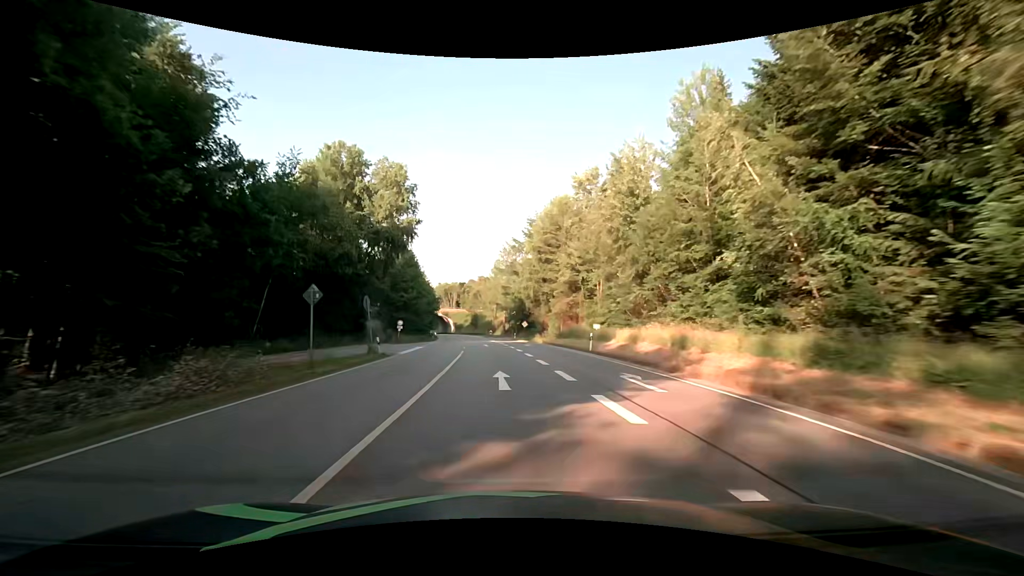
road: primary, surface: asphalt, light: Day
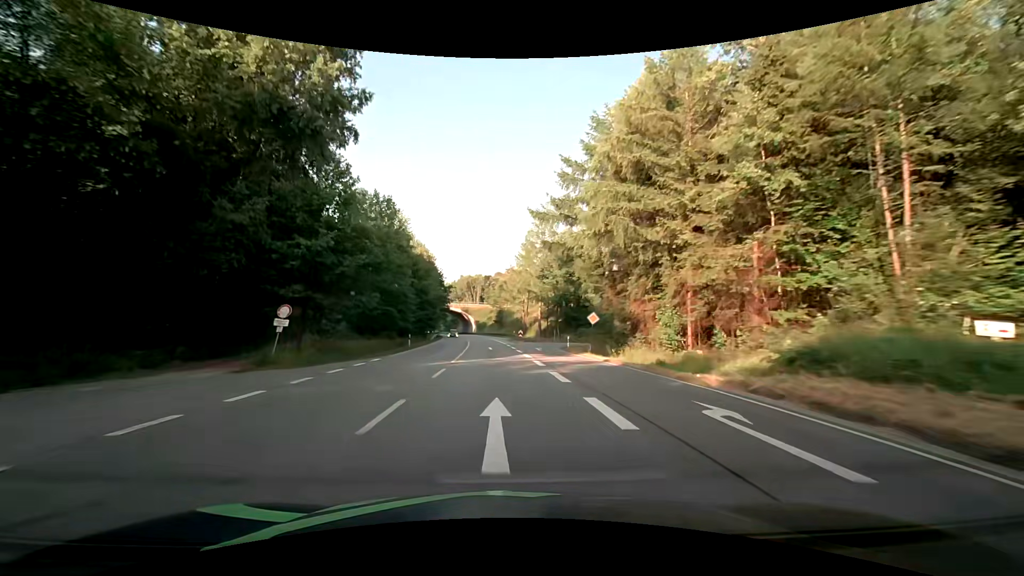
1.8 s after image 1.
(-1.3, +36.3) m; -4°
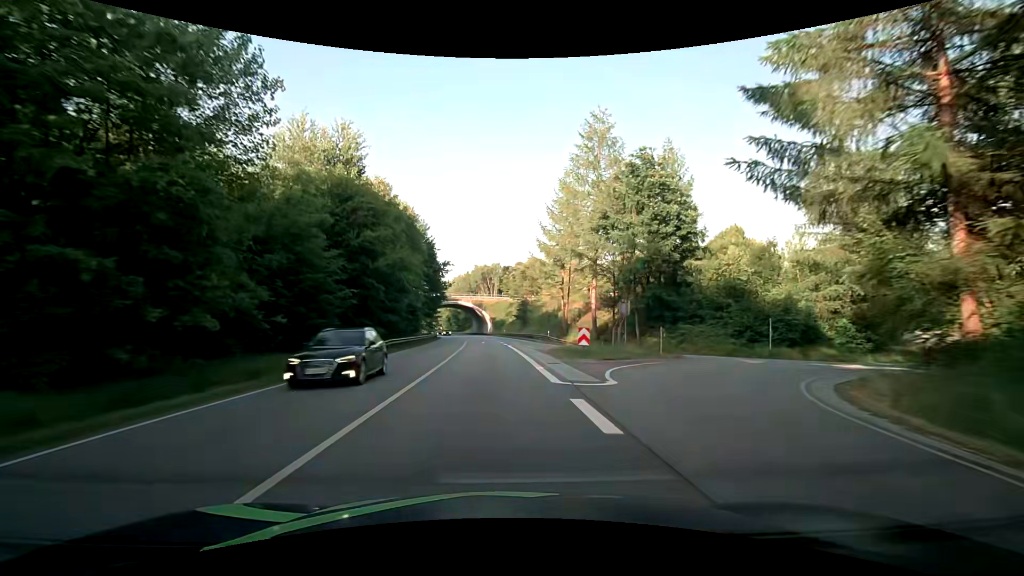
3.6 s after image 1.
(-0.9, +36.3) m; -2°
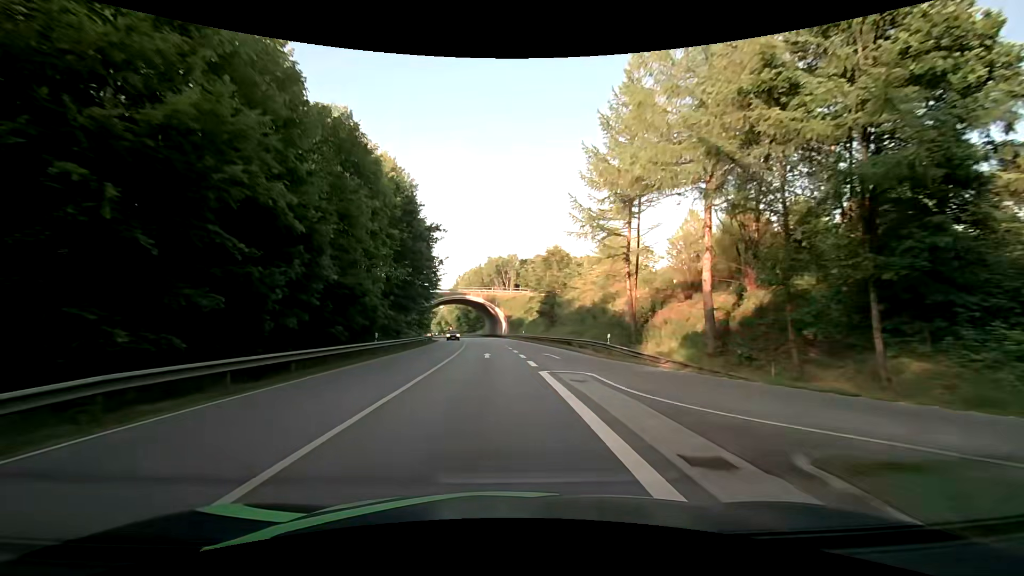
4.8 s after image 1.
(-0.6, +24.2) m; -3°
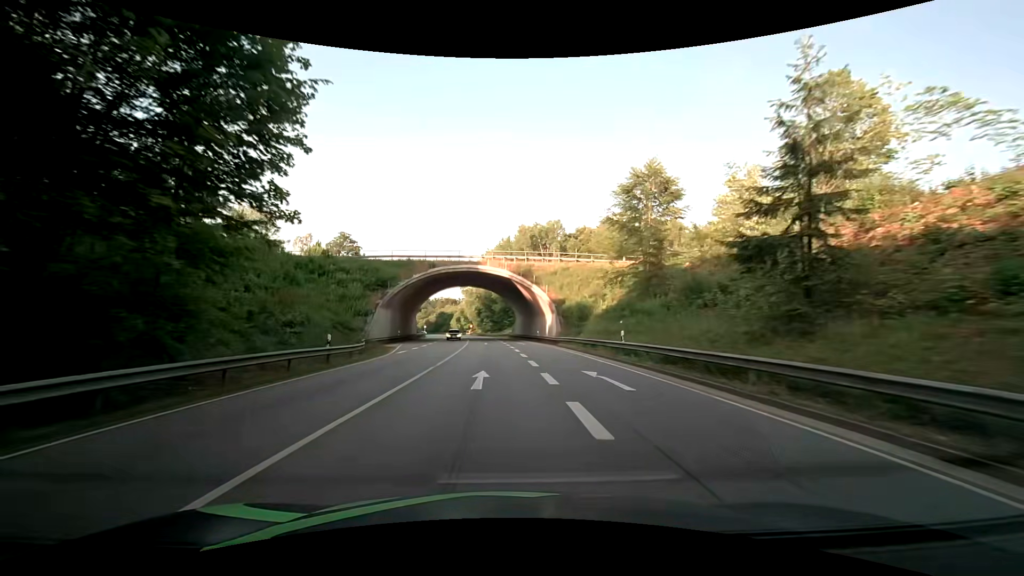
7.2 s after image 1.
(-1.0, +48.4) m; -3°
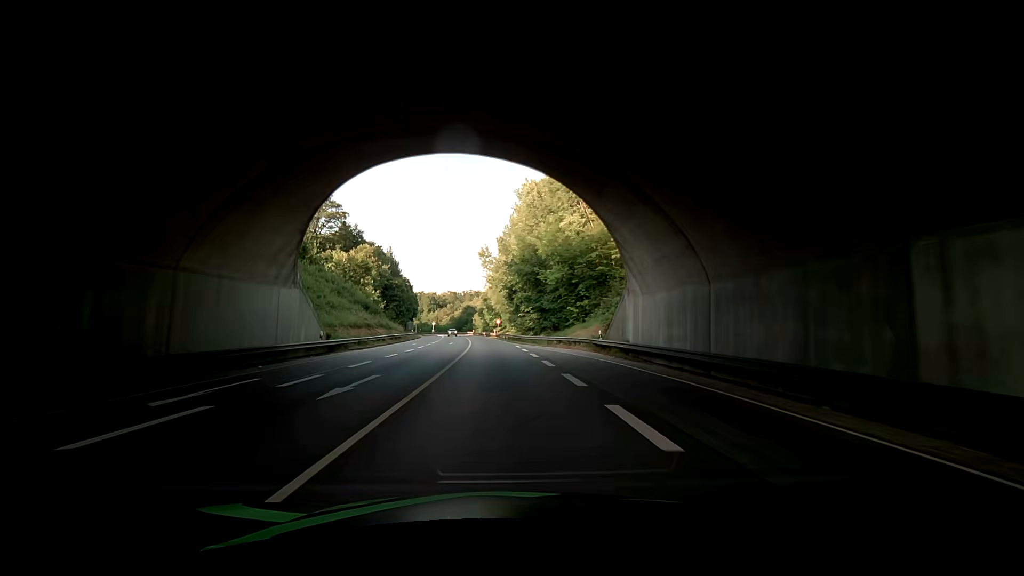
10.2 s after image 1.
(-2.5, +60.3) m; -4°
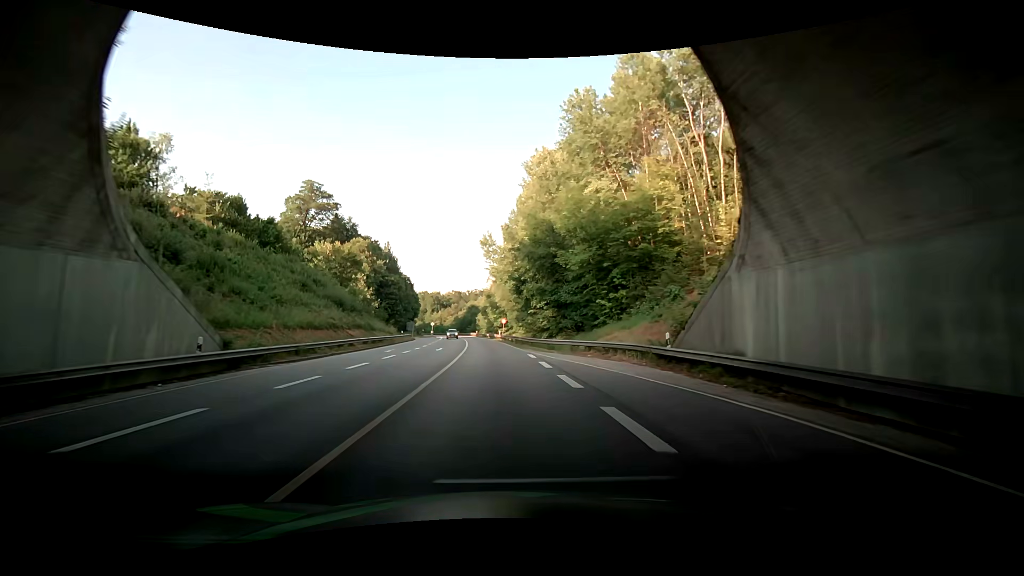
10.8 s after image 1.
(-0.3, +12.1) m; 0°
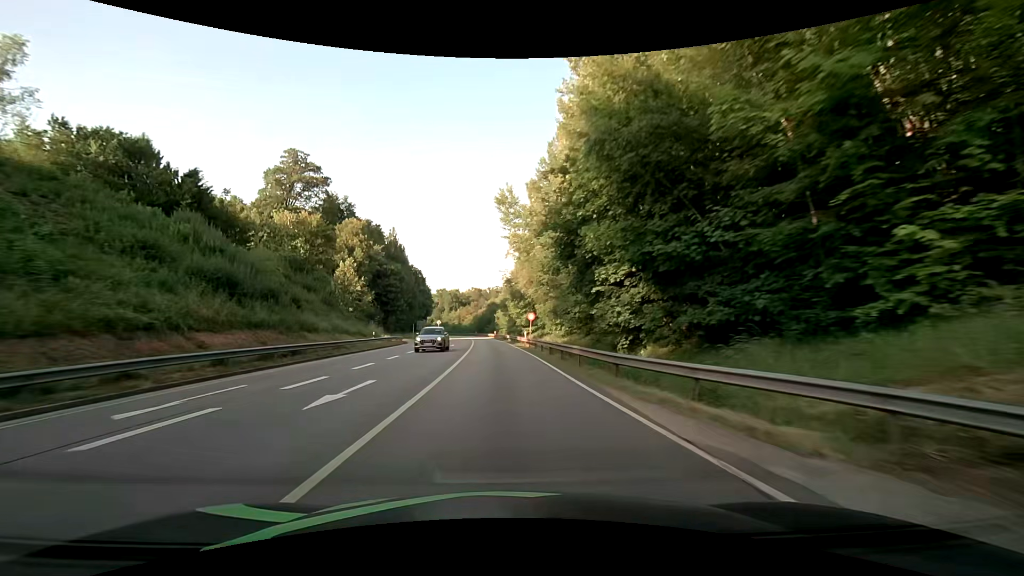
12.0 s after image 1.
(-0.1, +24.2) m; -2°
(0, +10) (-1, +20) (-1, +30) (-2, +40) (-2, +50) (-3, +60) (-4, +70) (-5, +80) (-6, +90) (-7, +100) m
